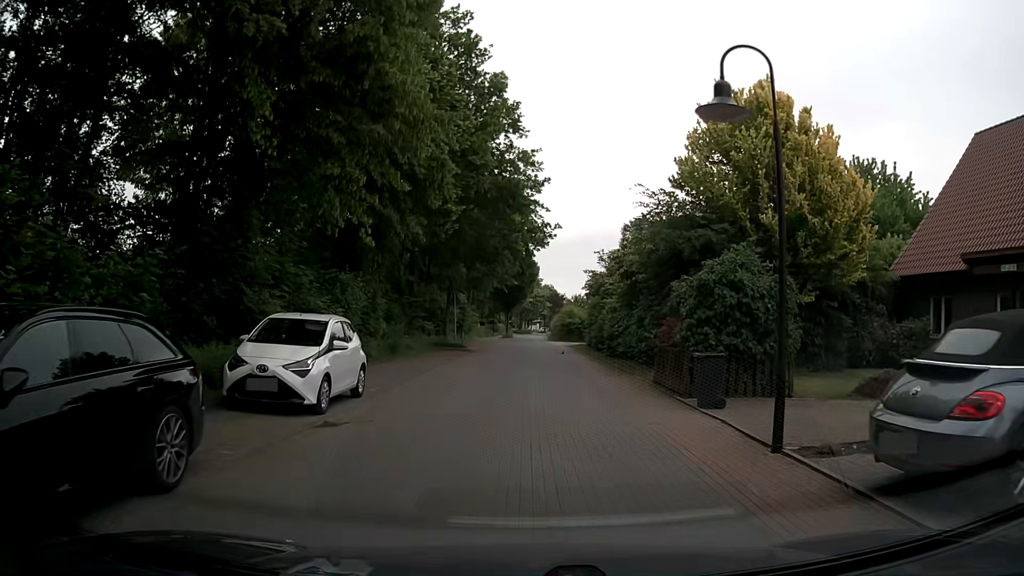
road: residential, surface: paving_stones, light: Day
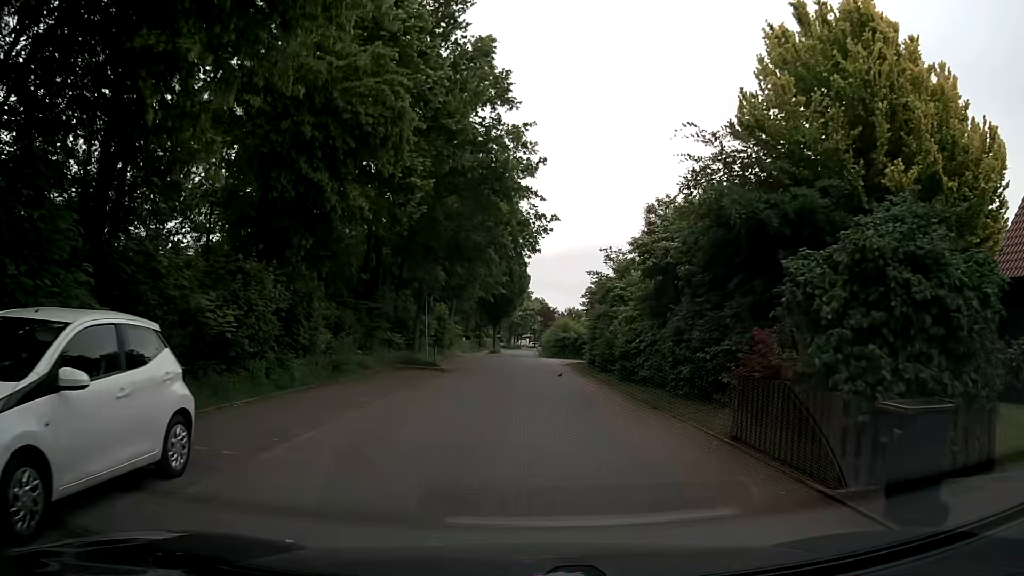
(0.0, +6.8) m; +1°
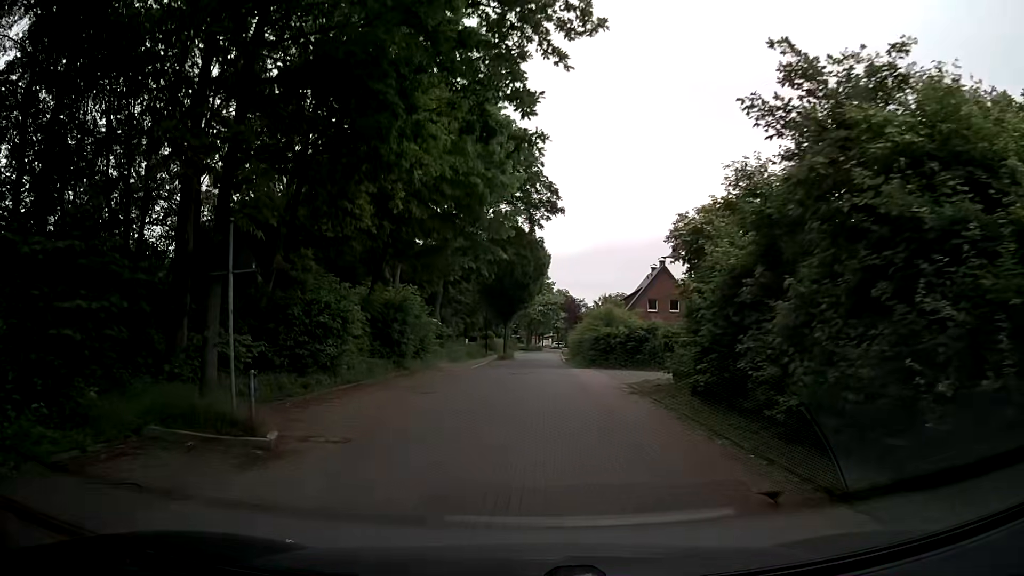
(-0.2, +19.4) m; -1°
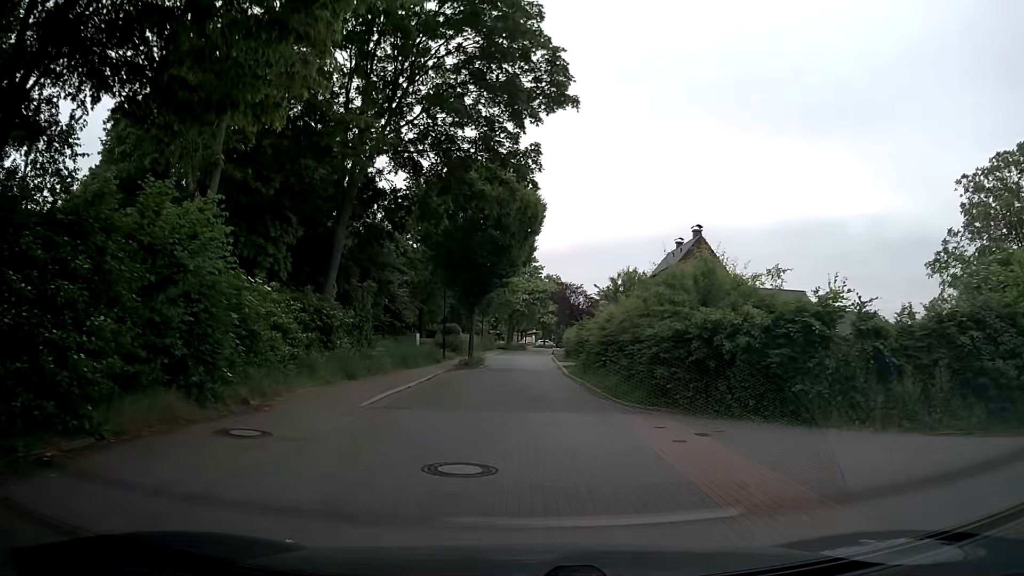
(-0.5, +20.0) m; 0°
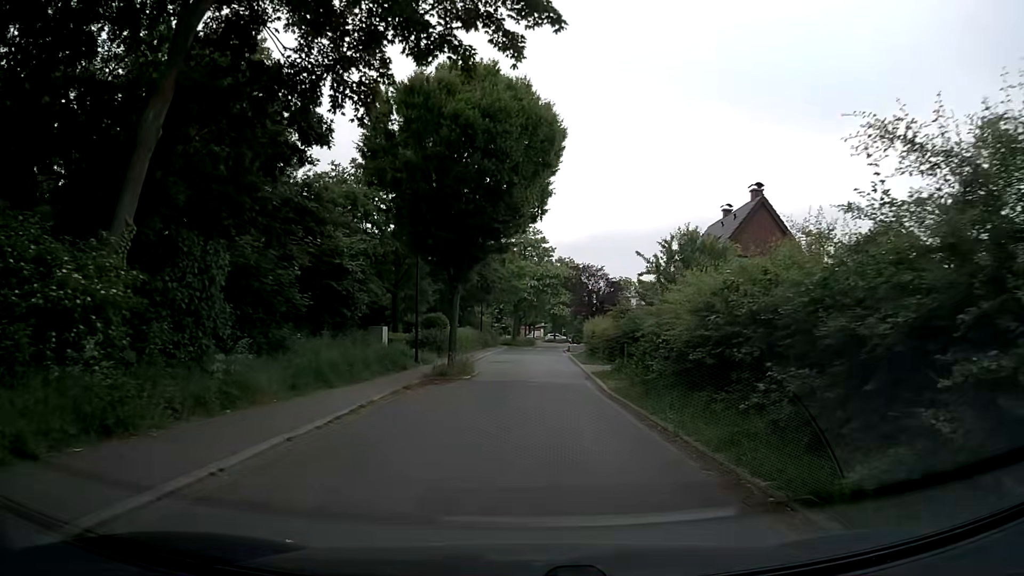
(-0.1, +12.2) m; -1°
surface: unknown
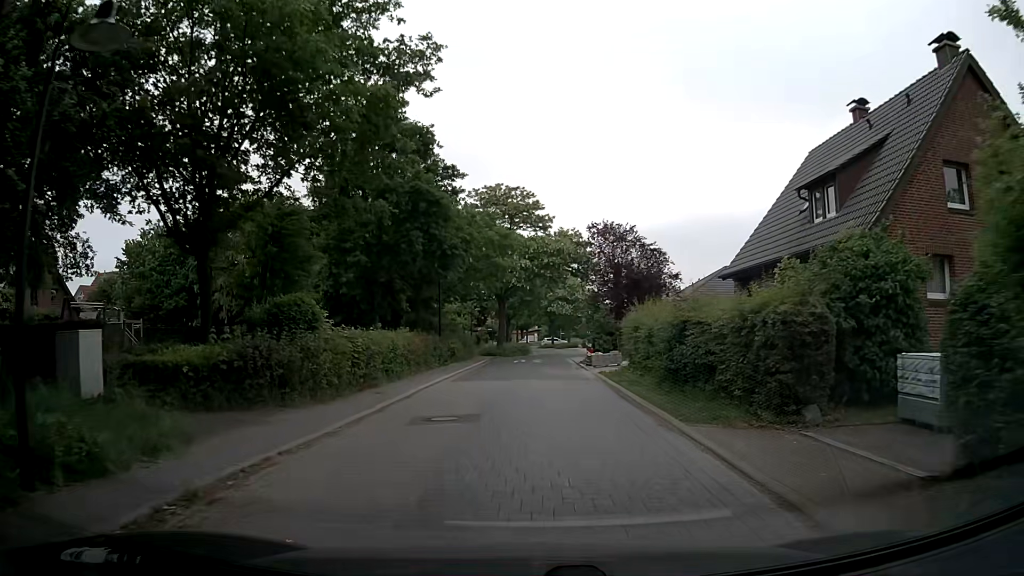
(+0.4, +21.4) m; +2°
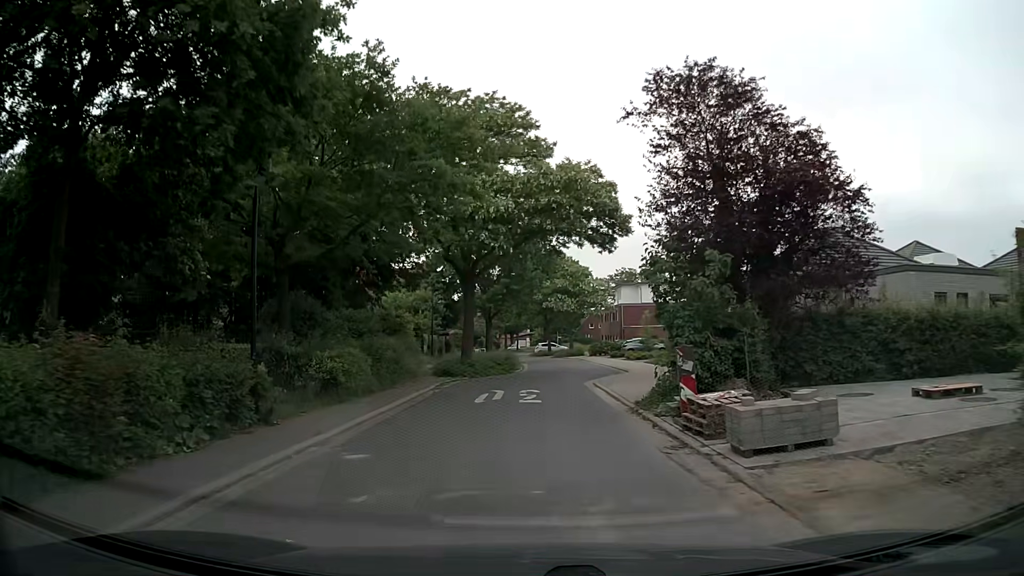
(+0.1, +20.9) m; -1°
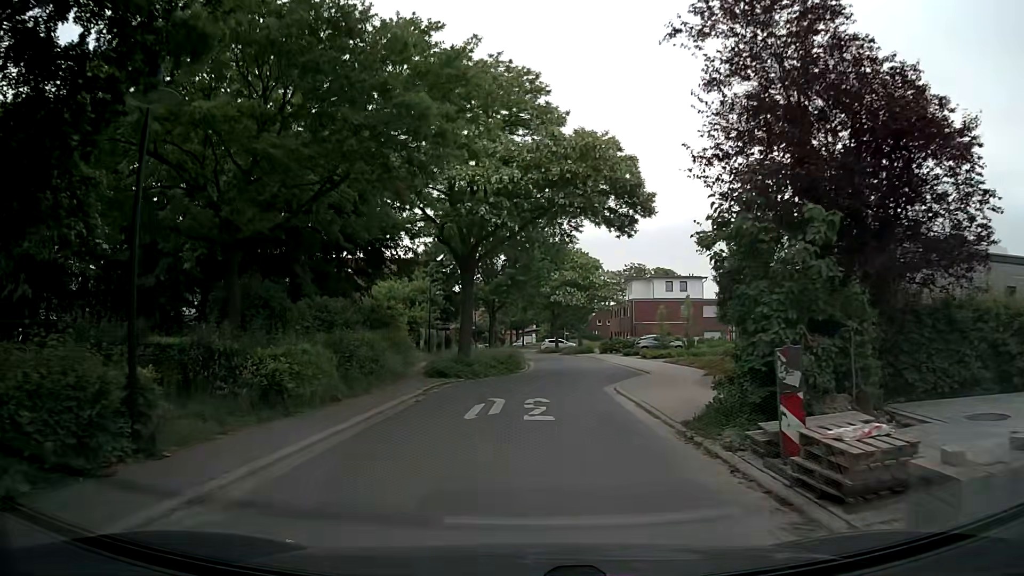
(+0.1, +4.0) m; +1°
(0, +10) (+1, +20) (+3, +30) (+3, +40) (+3, +50) (+1, +60) (0, +70) (-1, +80) (-1, +90) (0, +99) m
